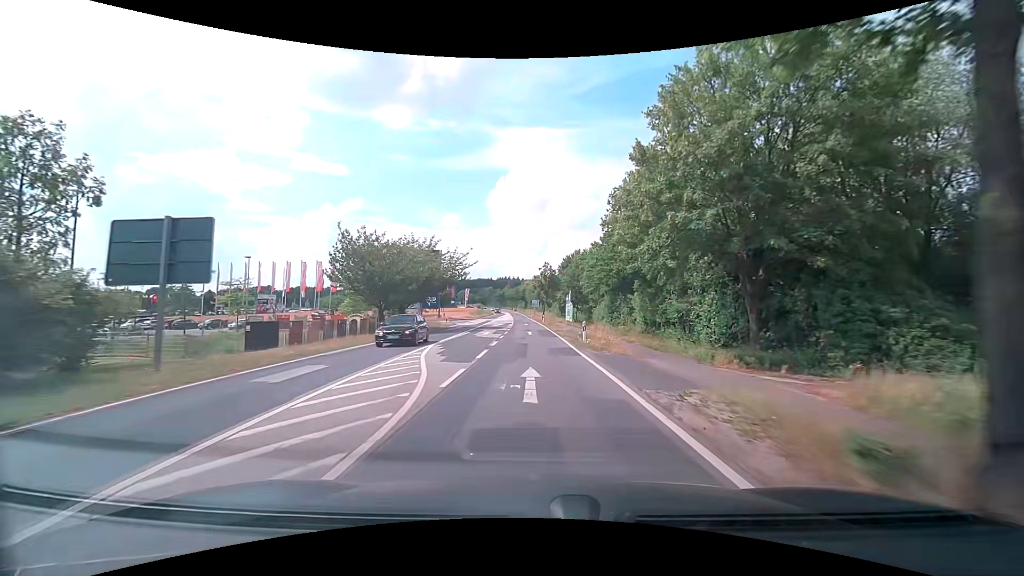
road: tertiary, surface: asphalt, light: Day
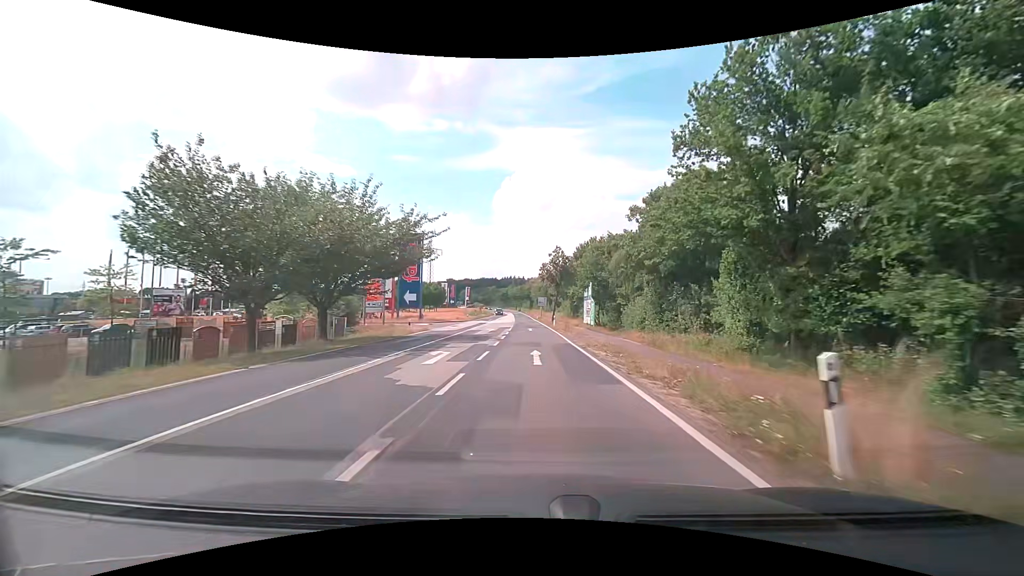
(-0.2, +19.5) m; -1°
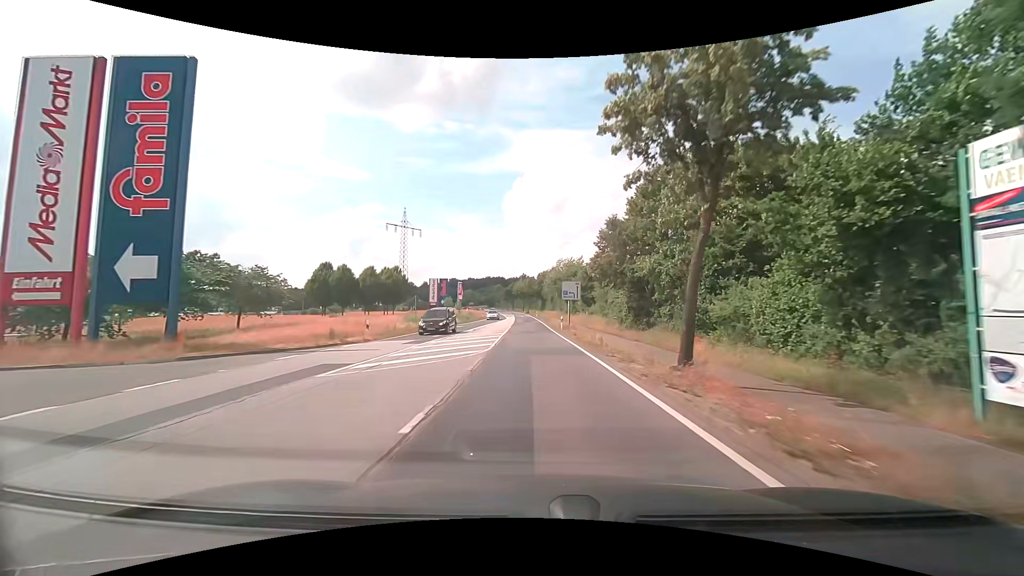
(-0.7, +51.2) m; -1°
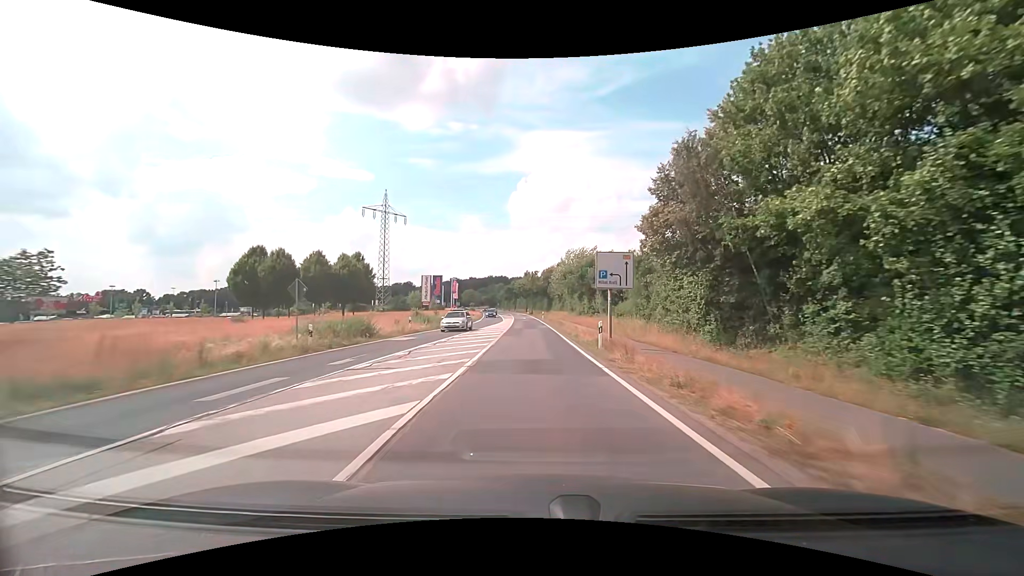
(-0.1, +20.9) m; -1°
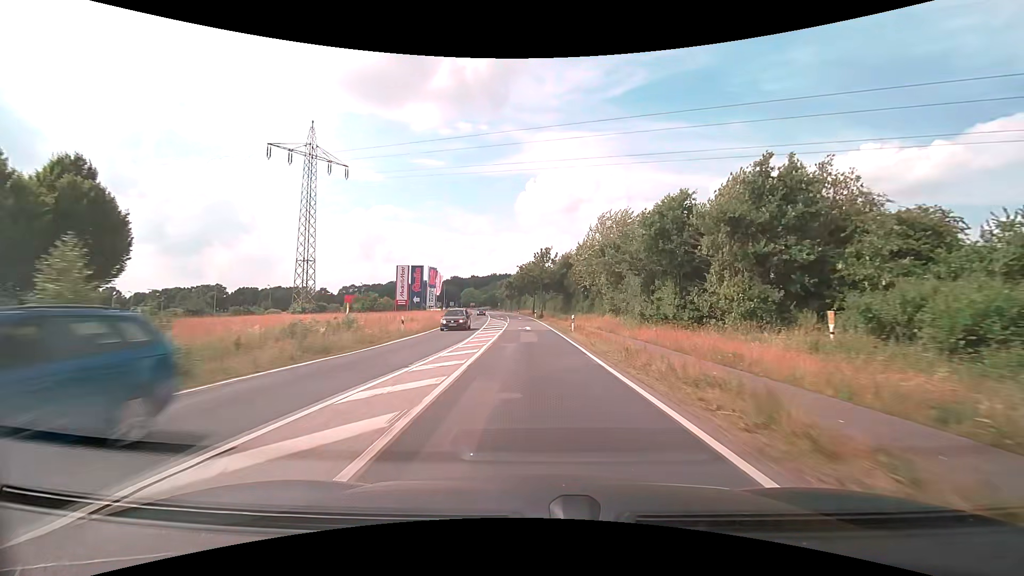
(-0.4, +41.5) m; -1°
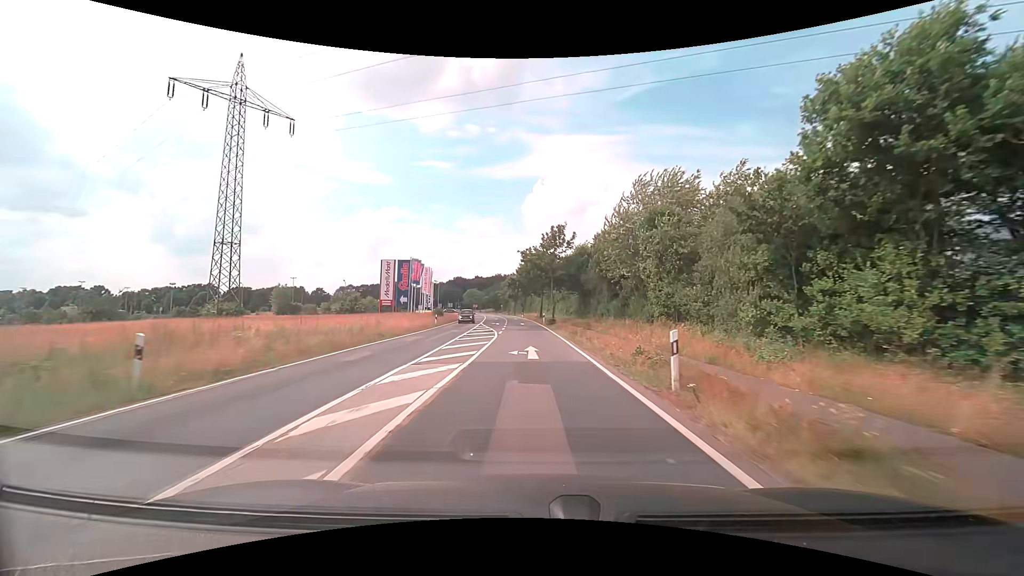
(0.0, +19.5) m; -1°
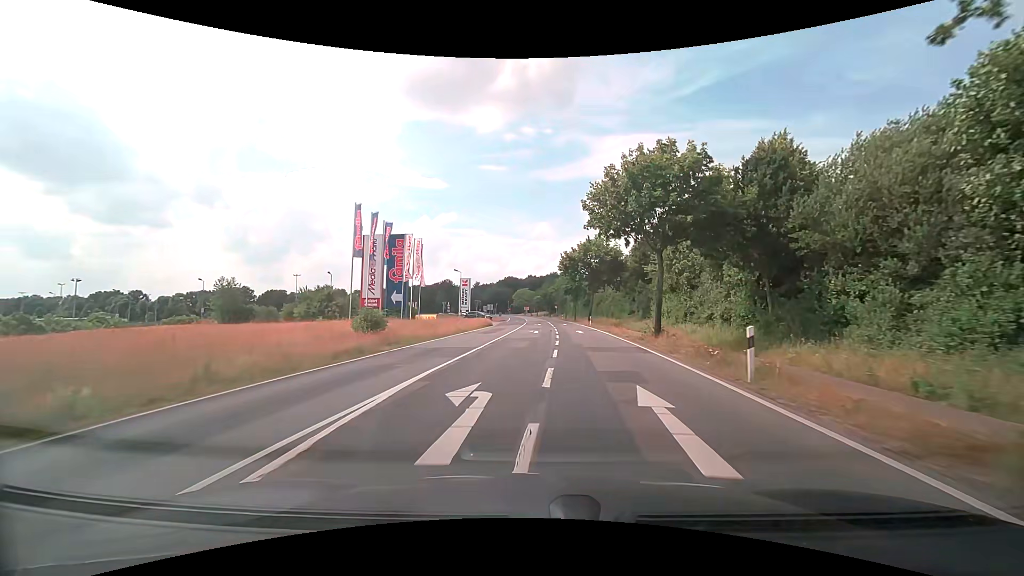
(-1.7, +44.3) m; -6°
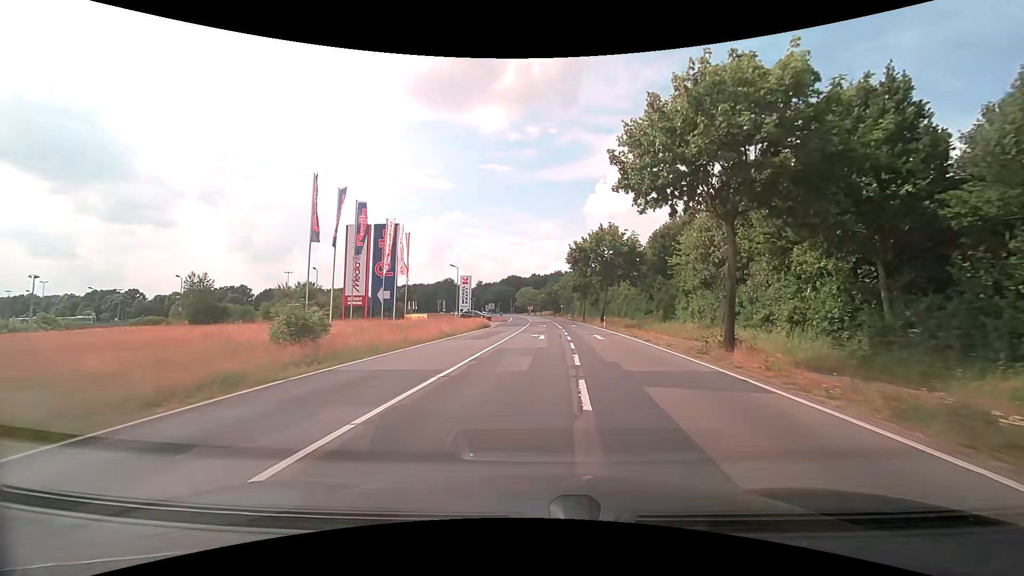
(0.0, +8.1) m; -1°
(0, +10) (0, +20) (0, +30) (+1, +40) (+1, +50) (+2, +60) (0, +70) (-8, +75) (-18, +77) (-27, +79) m
